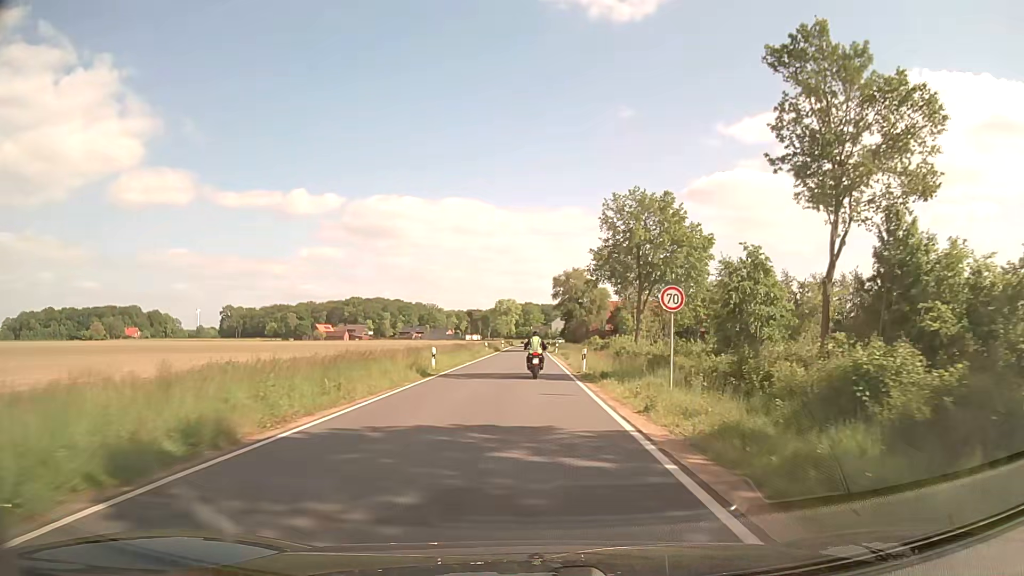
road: secondary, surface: asphalt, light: Day
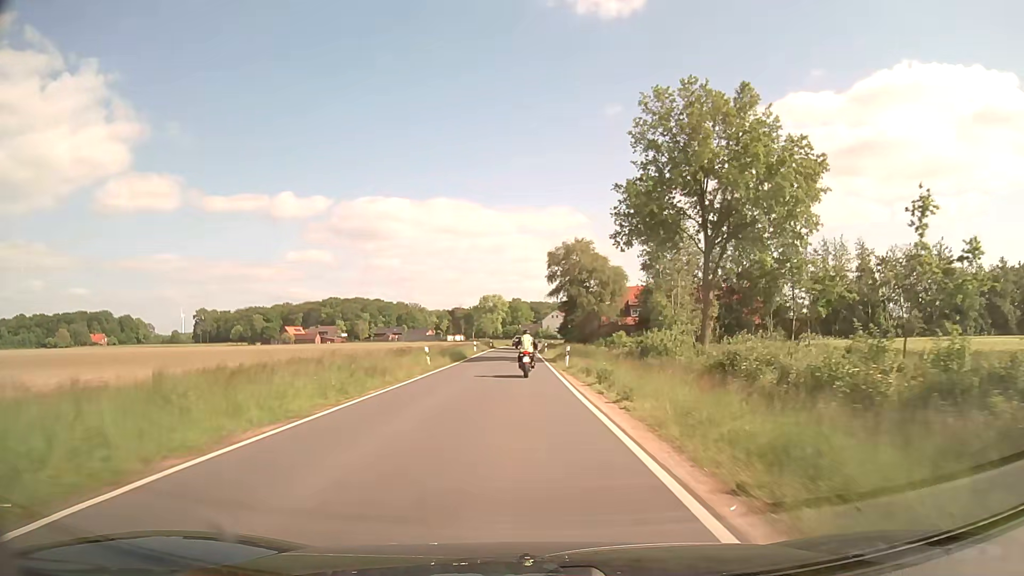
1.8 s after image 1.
(+0.3, +31.8) m; +1°
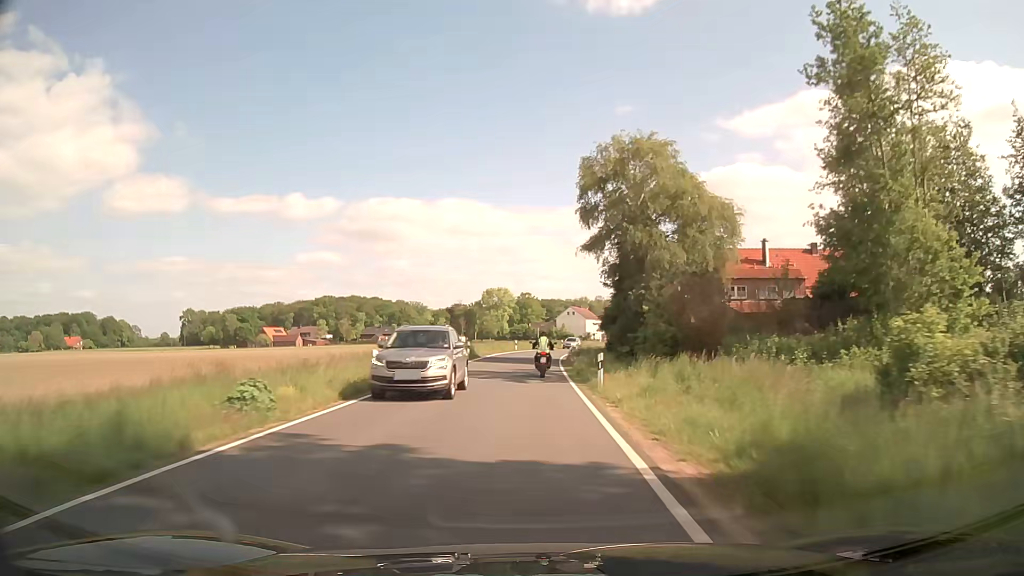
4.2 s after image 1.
(-0.3, +41.9) m; -1°
(0, +10) (0, +20) (0, +30) (0, +40) (+1, +50) (+2, +60) (+3, +70) (+5, +80) (+8, +89) (+11, +99) m
